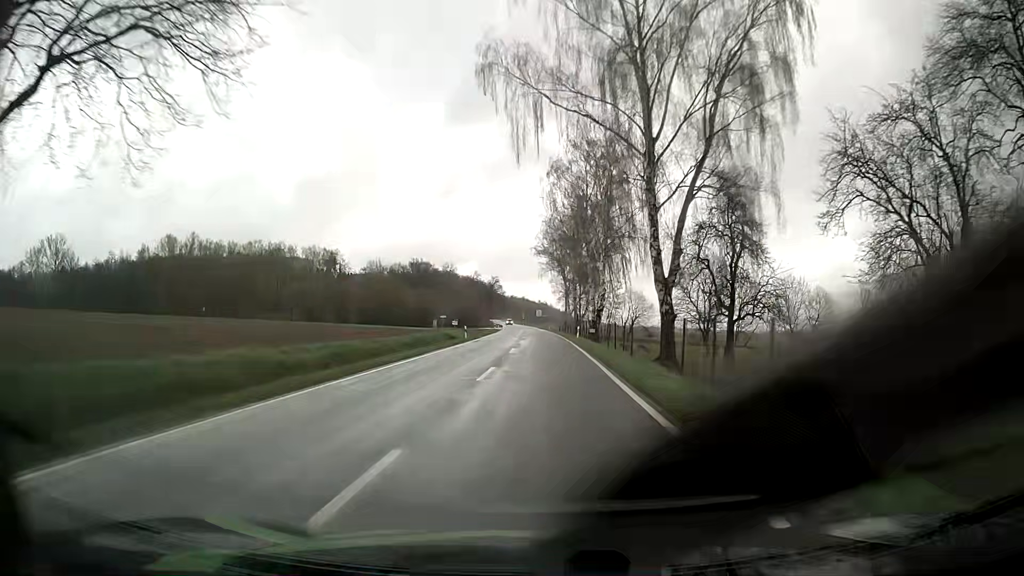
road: tertiary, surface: asphalt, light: Day
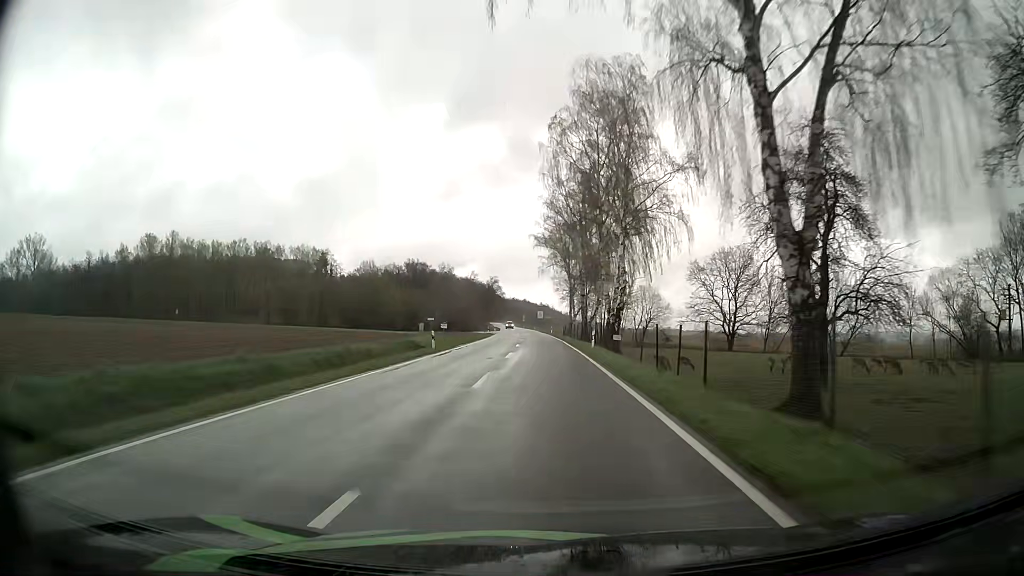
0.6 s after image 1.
(0.0, +14.1) m; 0°
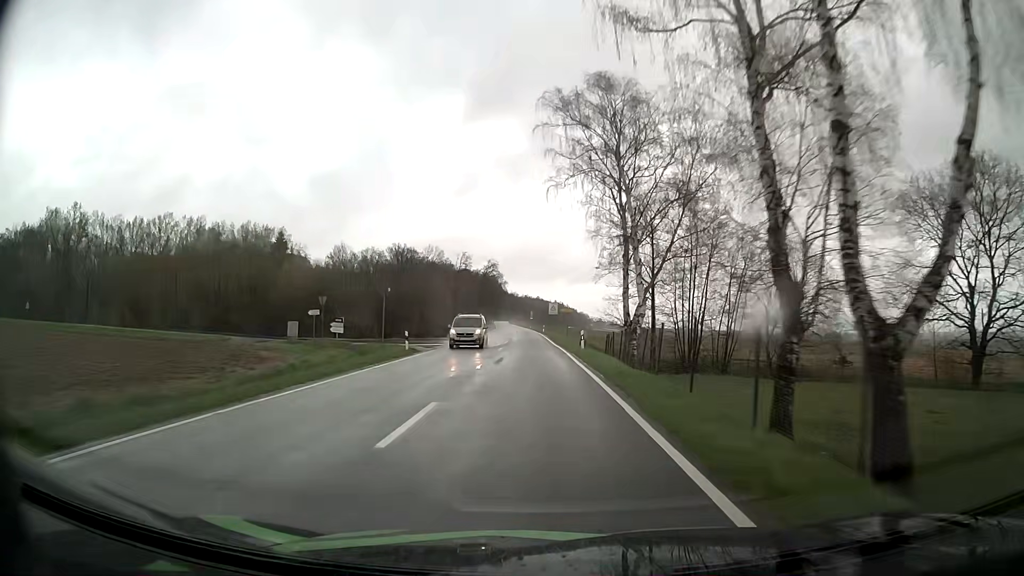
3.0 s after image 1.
(-0.5, +56.4) m; -1°
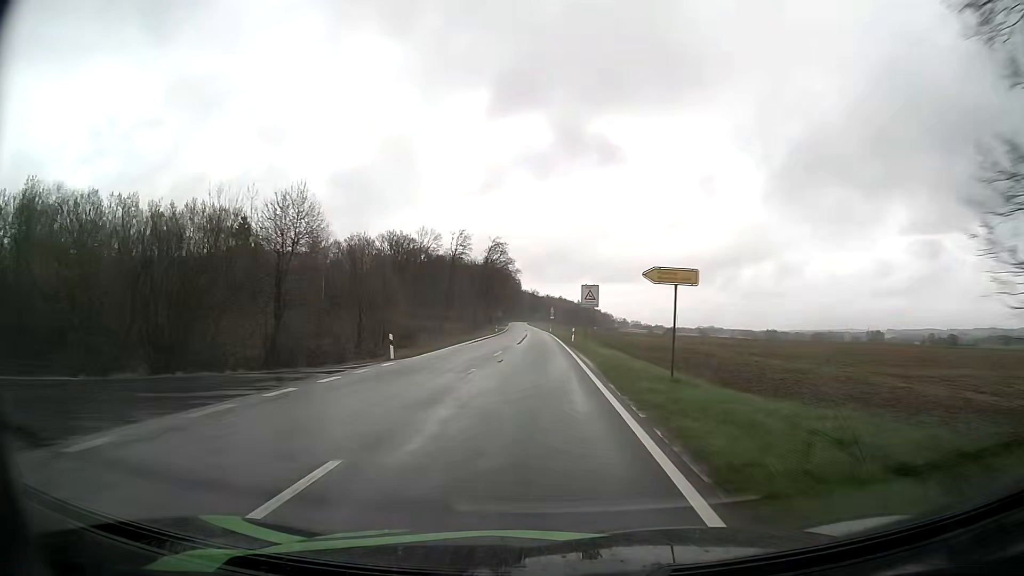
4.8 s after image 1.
(-0.9, +42.7) m; -2°
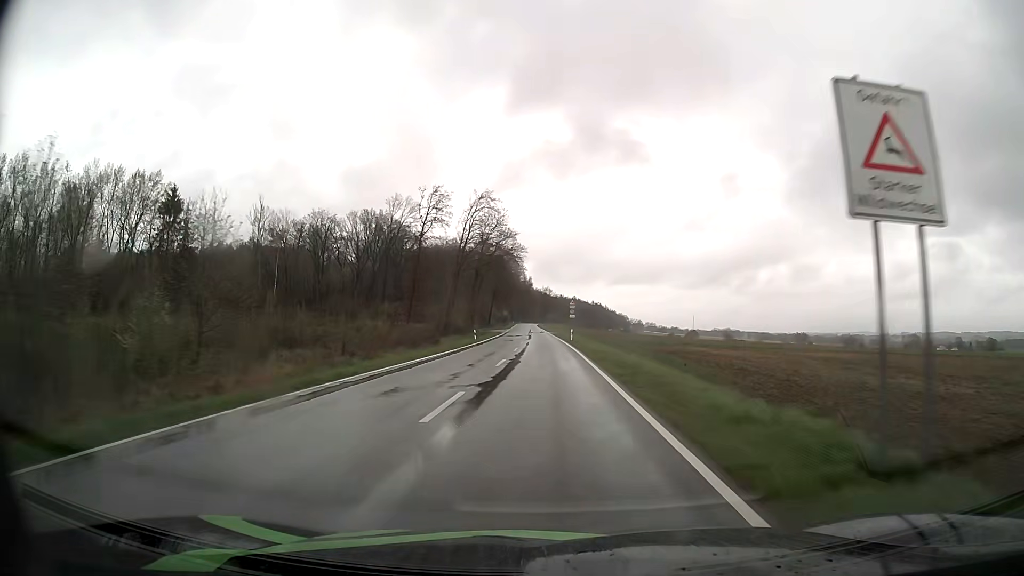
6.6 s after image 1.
(-0.7, +42.8) m; -1°
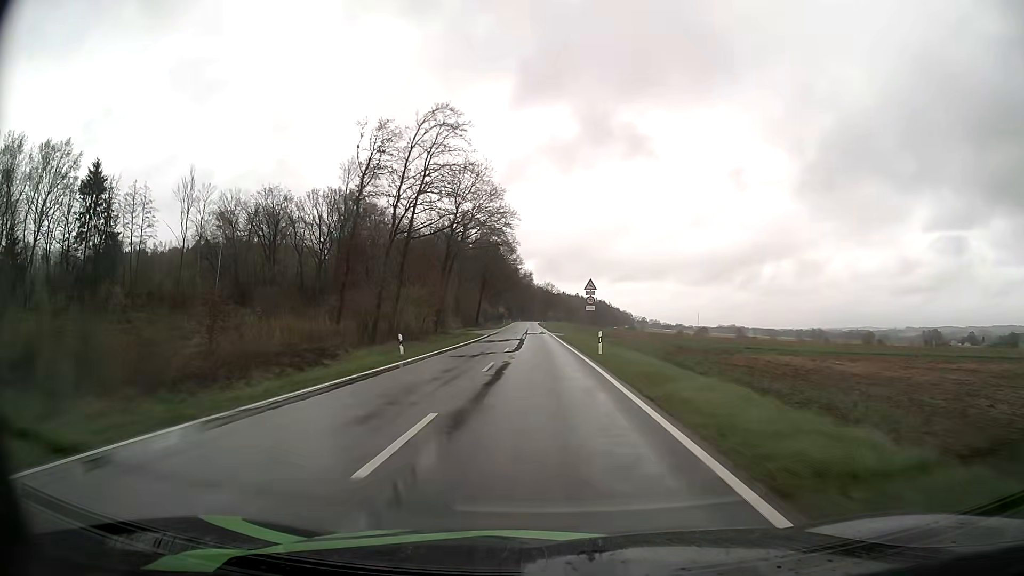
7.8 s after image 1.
(-0.1, +28.5) m; 0°
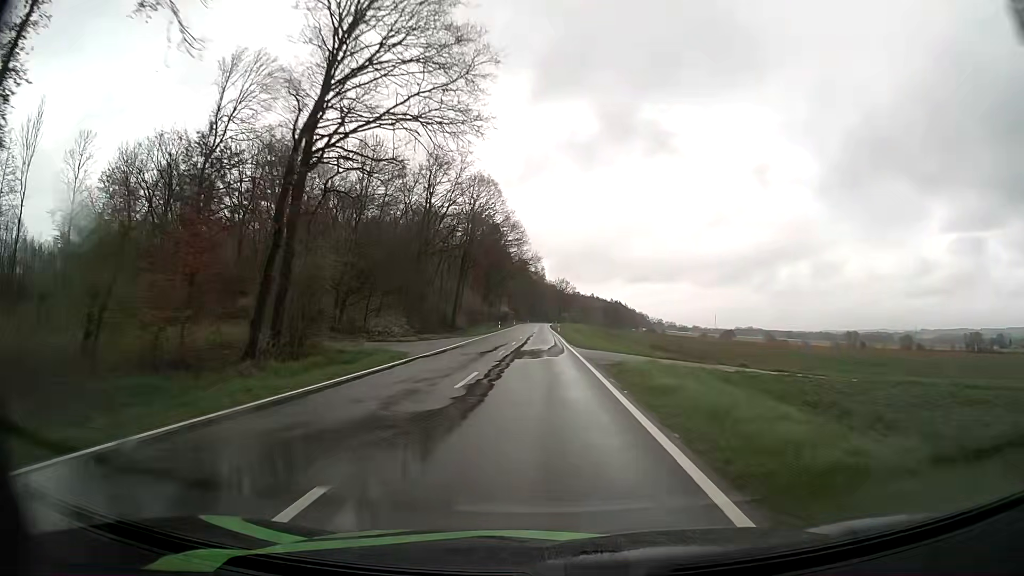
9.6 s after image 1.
(-0.3, +41.7) m; -1°
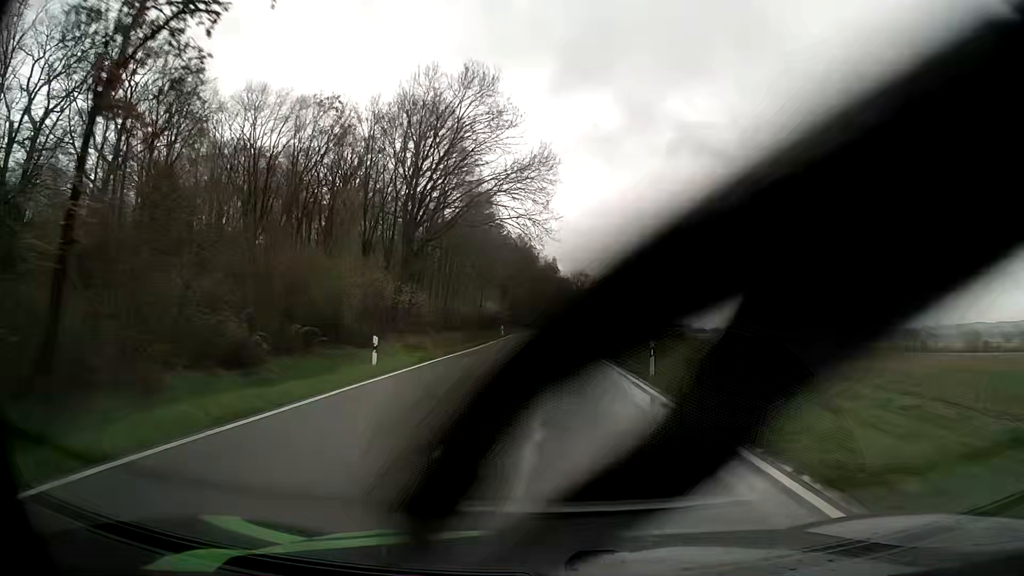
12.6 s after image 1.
(-1.3, +68.7) m; -1°
(0, +10) (0, +20) (0, +30) (0, +40) (0, +50) (0, +60) (0, +70) (+1, +80) (+1, +90) (+1, +100) m
